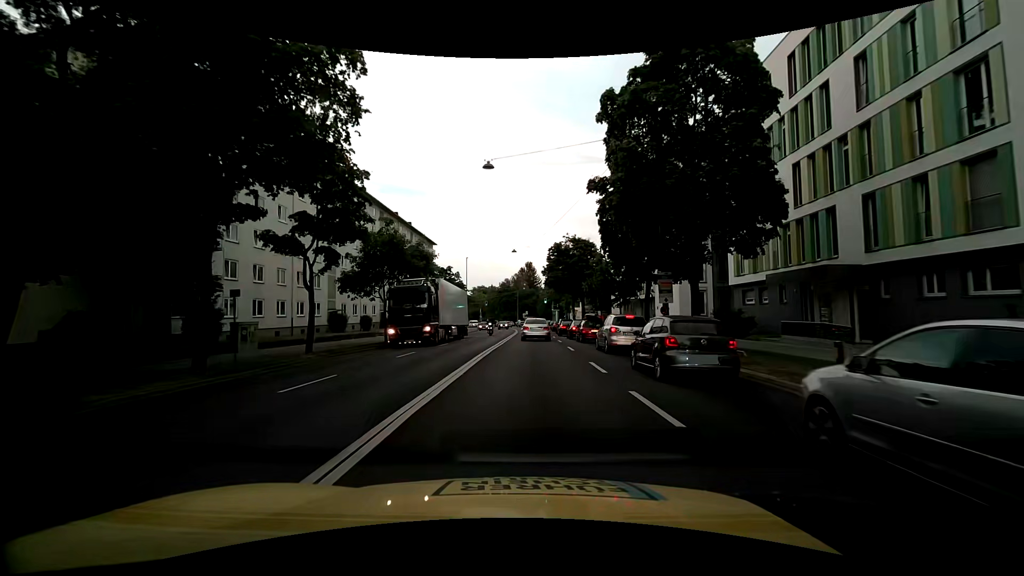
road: primary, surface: asphalt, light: Day
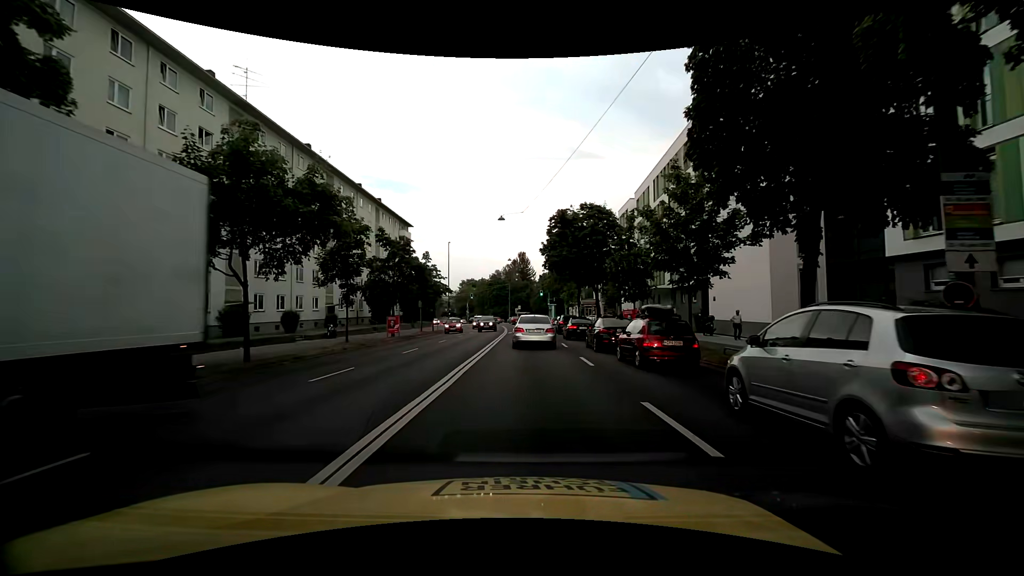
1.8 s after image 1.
(+0.1, +16.2) m; +1°
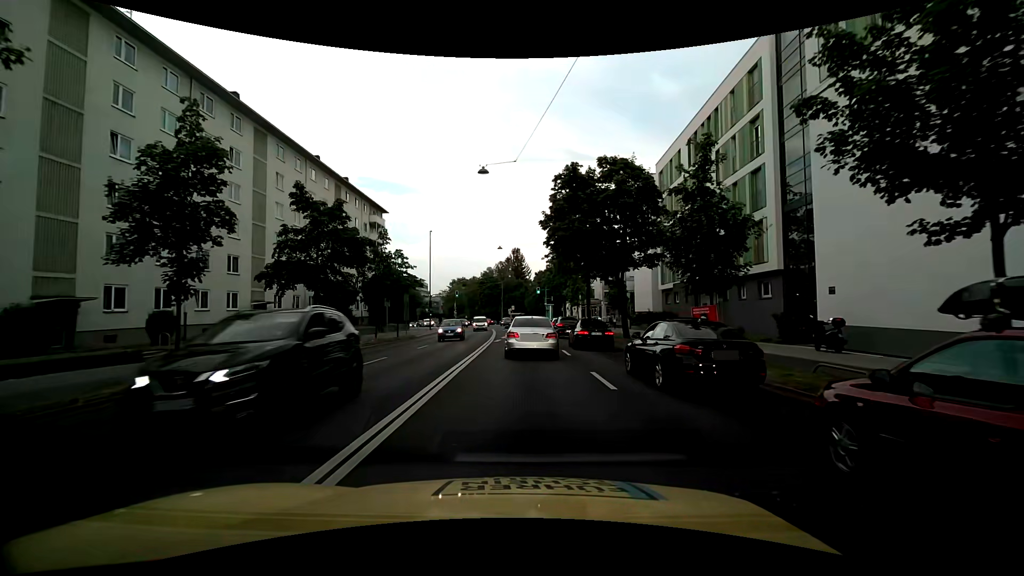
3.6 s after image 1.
(-0.1, +13.1) m; +1°
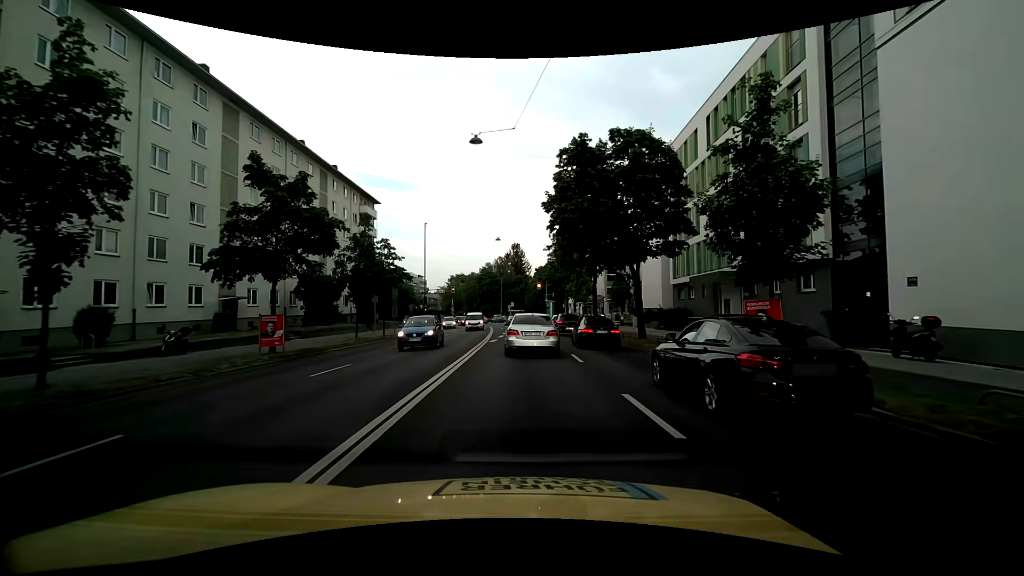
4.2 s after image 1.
(-0.1, +4.1) m; -1°
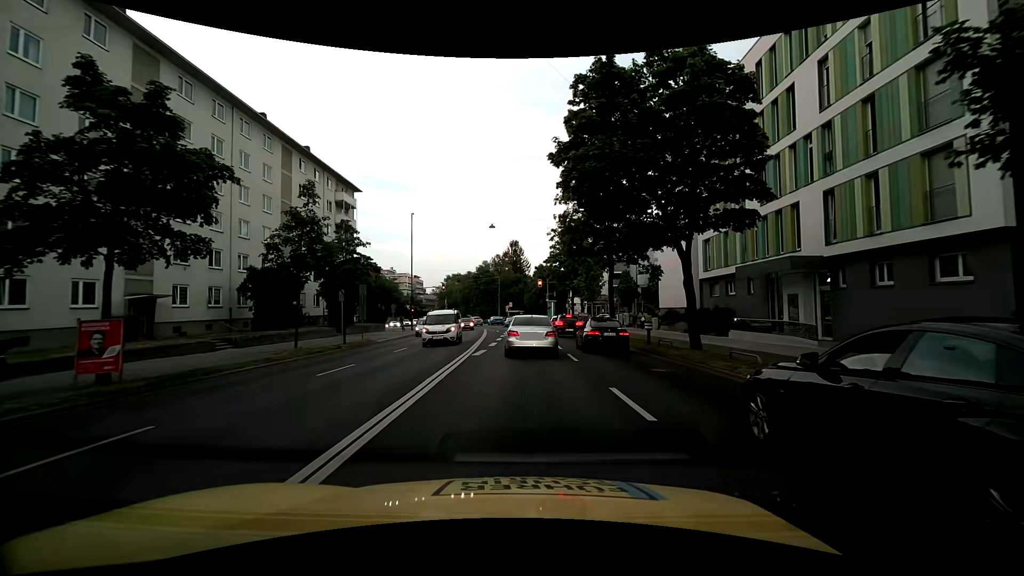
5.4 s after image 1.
(-0.1, +8.2) m; -1°
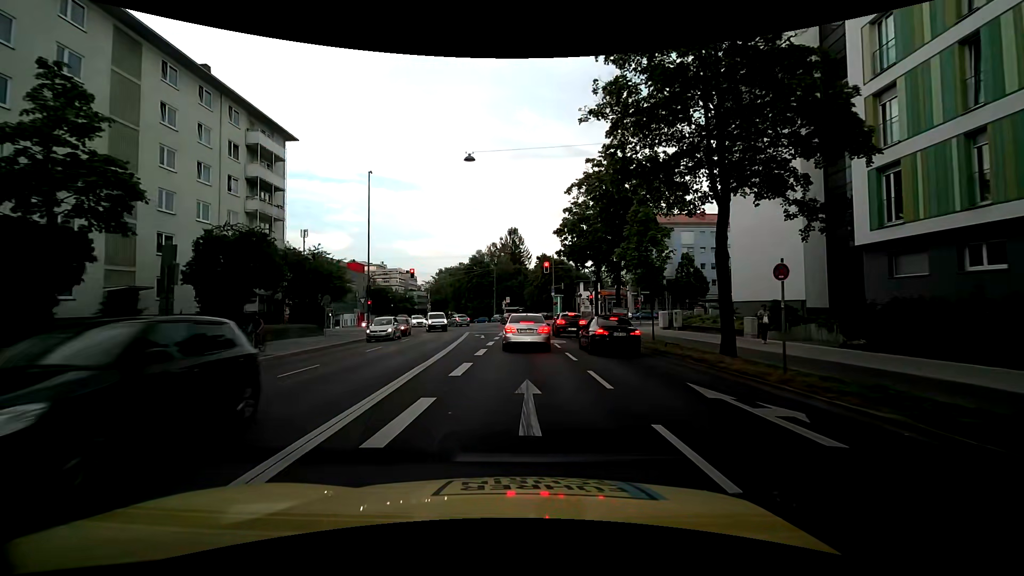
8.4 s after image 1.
(+0.3, +18.6) m; +1°
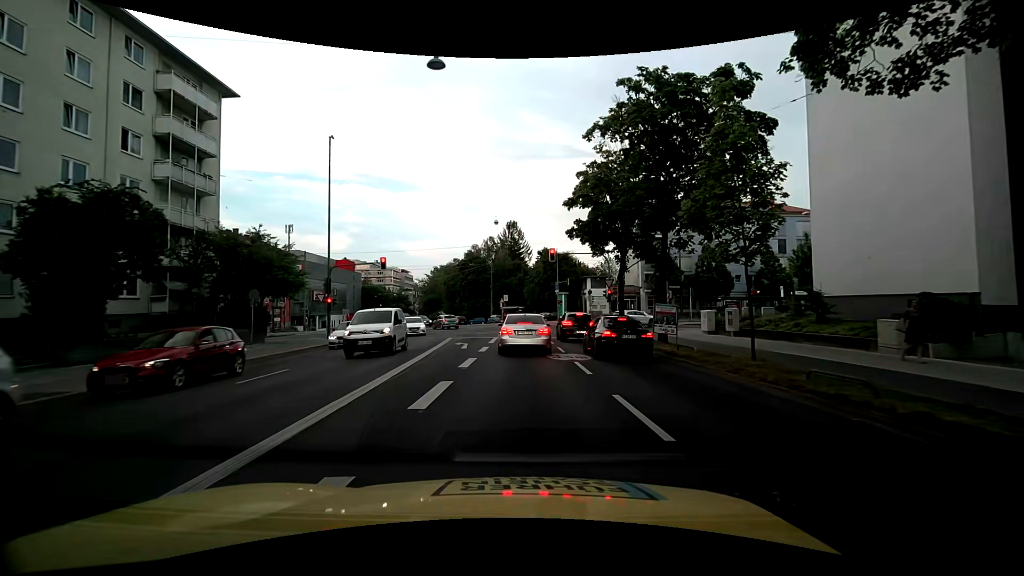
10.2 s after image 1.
(0.0, +9.8) m; +1°
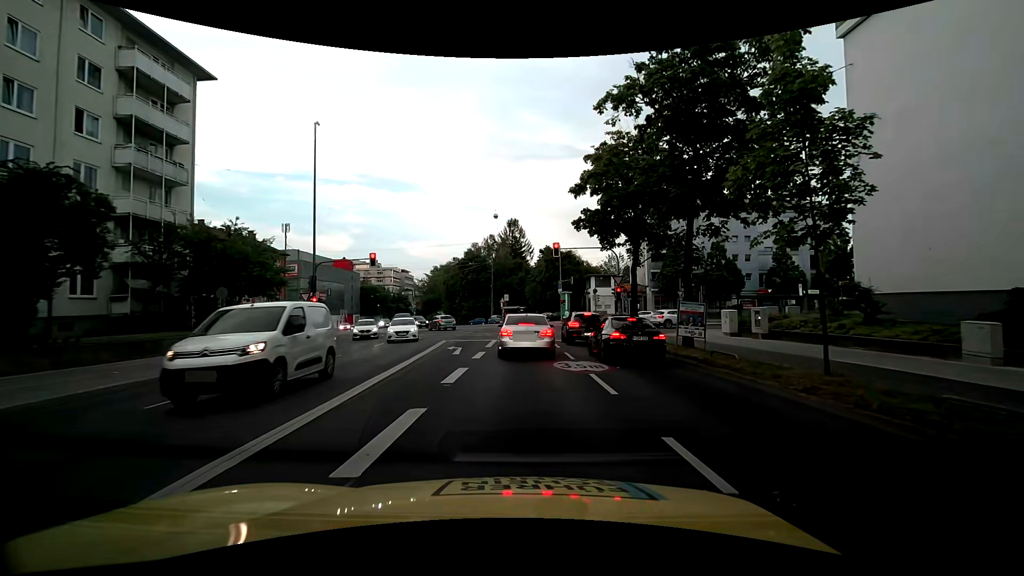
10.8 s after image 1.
(0.0, +3.0) m; -1°
